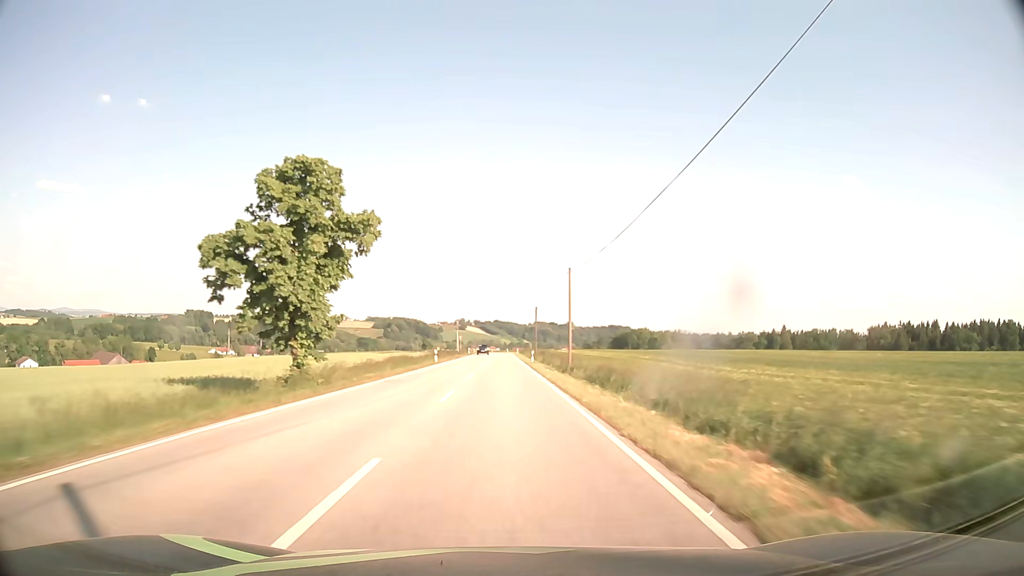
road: secondary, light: Day
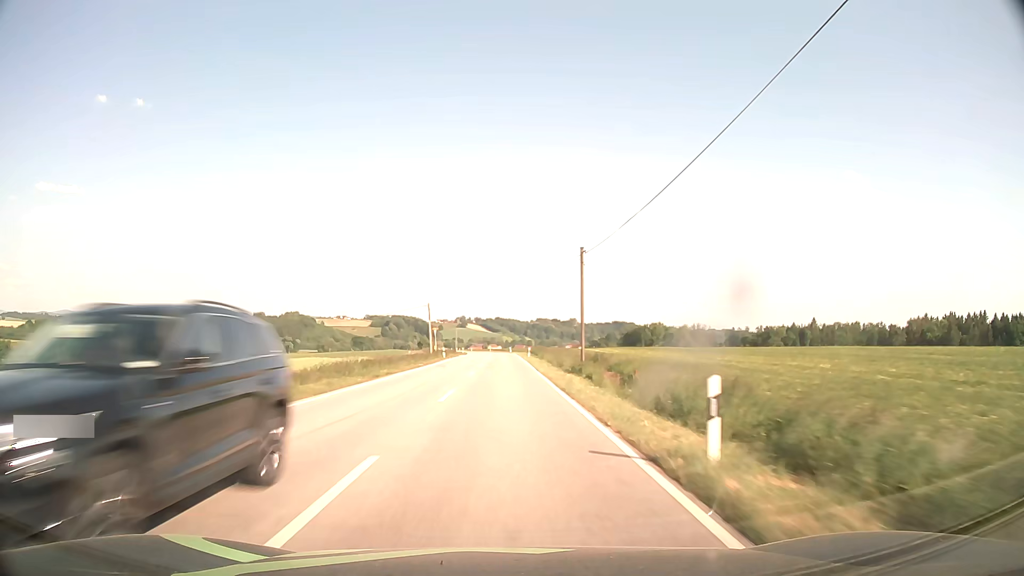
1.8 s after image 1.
(+0.1, +47.8) m; 0°
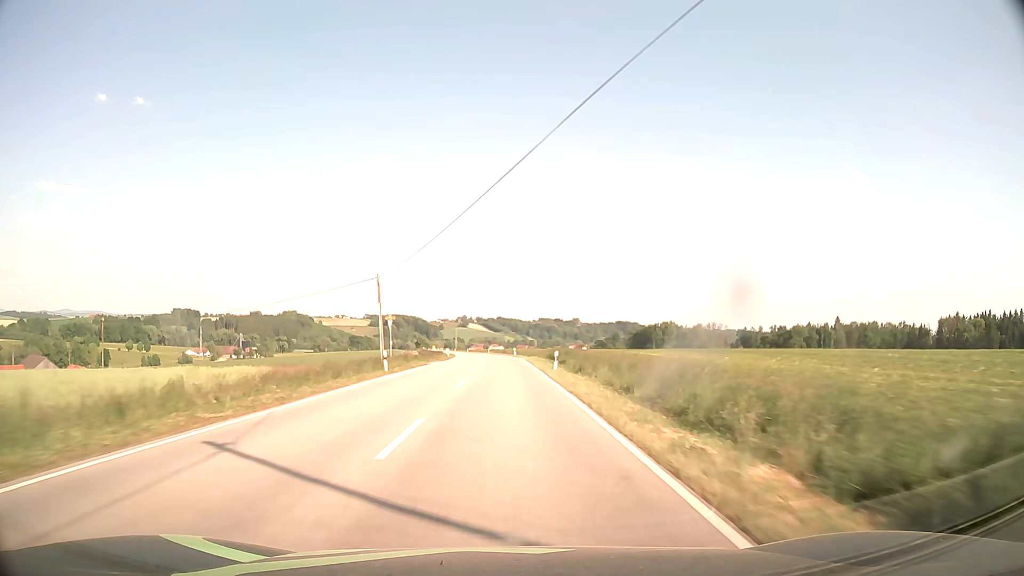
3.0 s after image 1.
(-0.1, +31.9) m; 0°
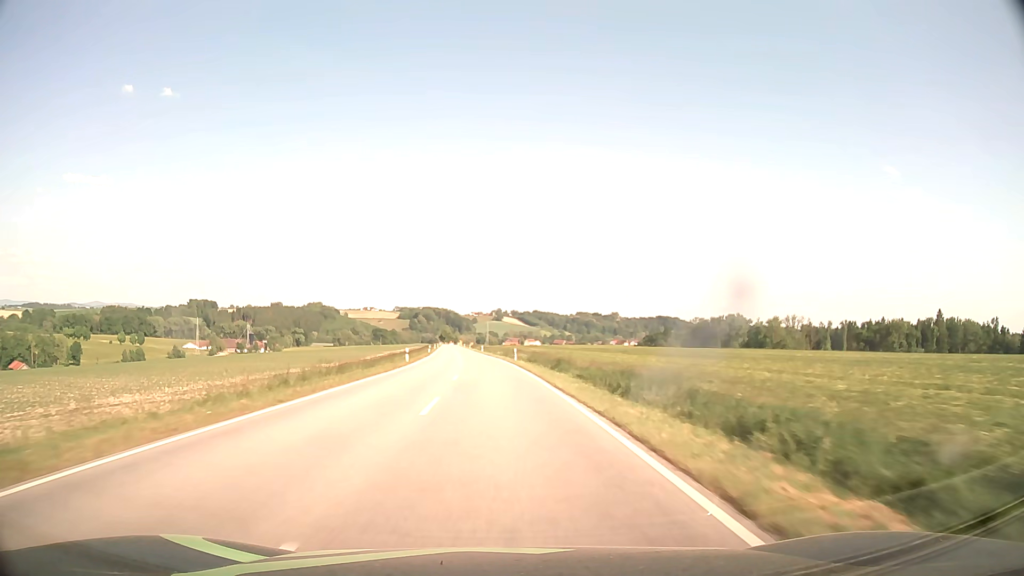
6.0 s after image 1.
(-1.2, +79.3) m; -3°
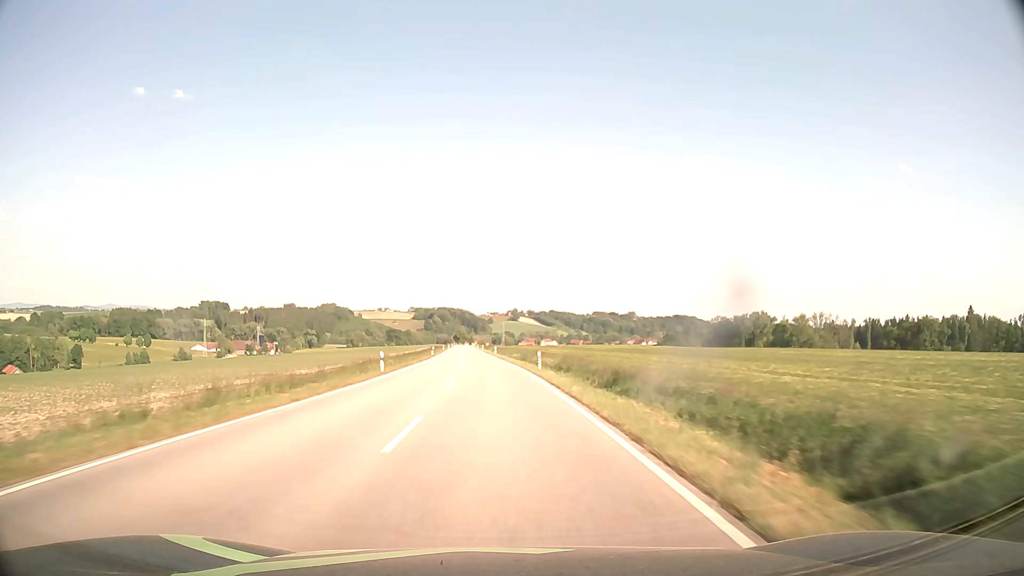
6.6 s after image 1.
(-0.2, +15.9) m; -1°
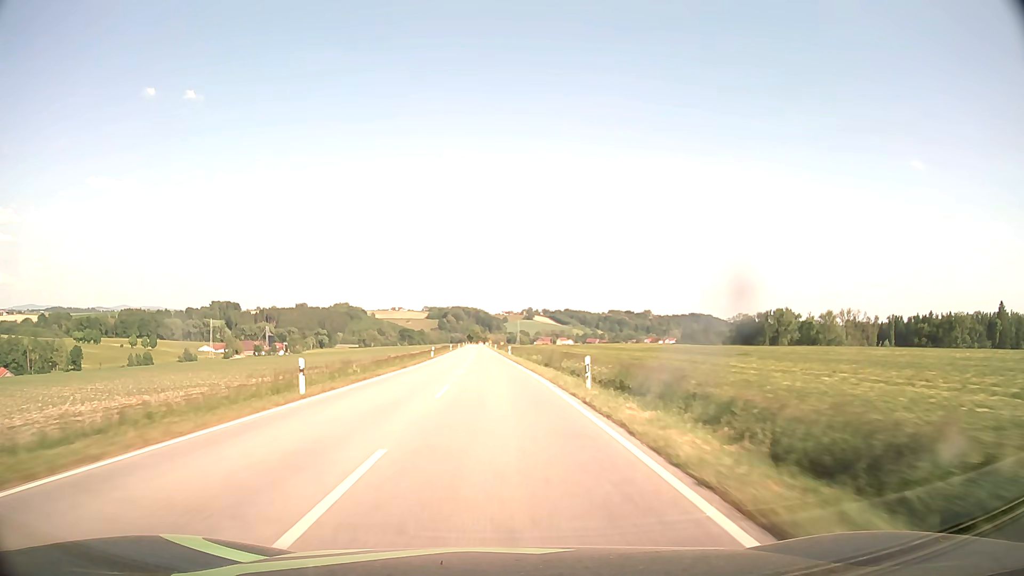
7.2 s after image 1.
(-0.2, +15.9) m; -1°
(0, +10) (0, +20) (-1, +30) (-1, +40) (-1, +50) (-2, +60) (-2, +70) (-3, +80) (-3, +90) (-4, +100) m
